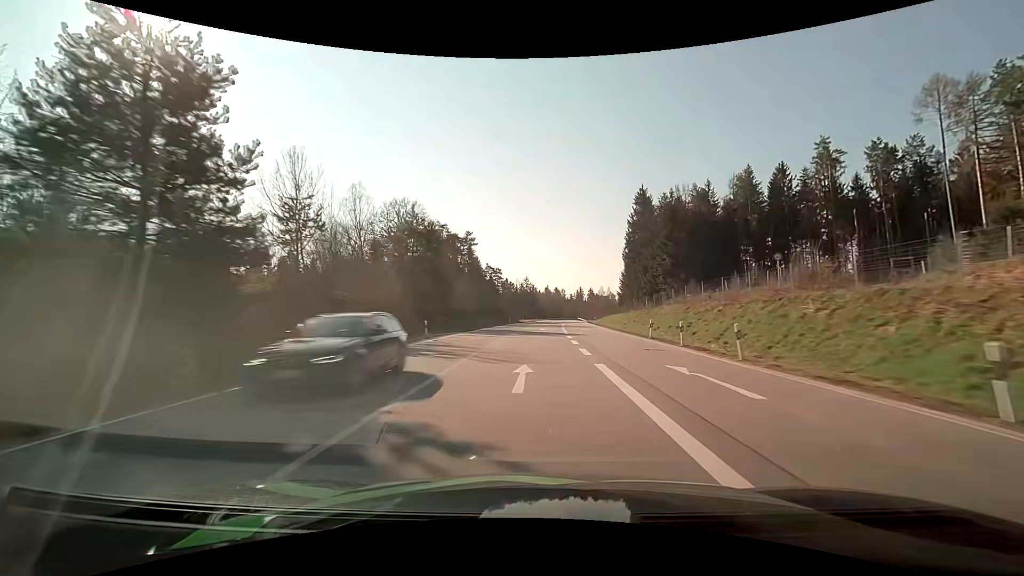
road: primary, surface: asphalt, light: Day
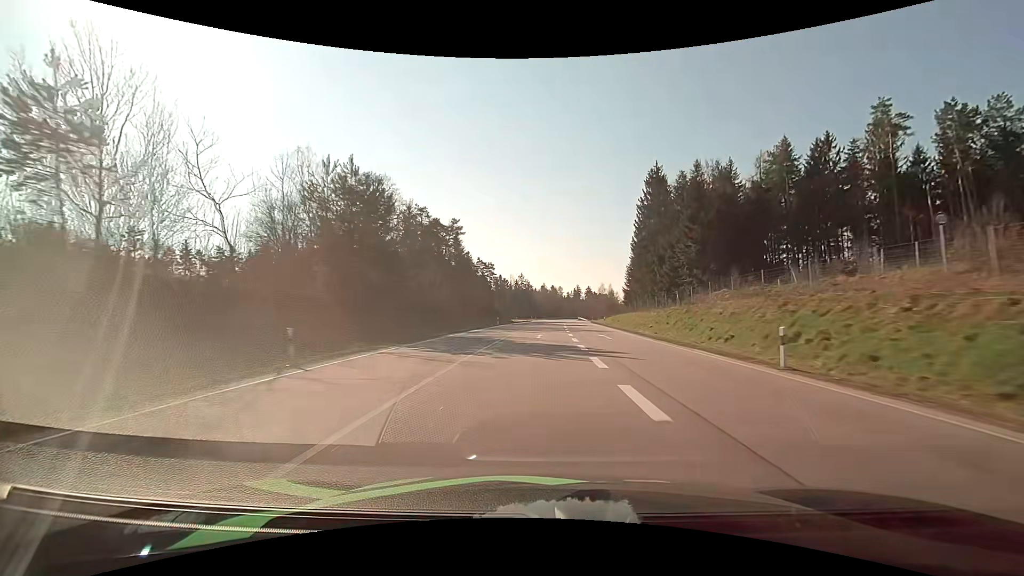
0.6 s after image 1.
(+0.1, +16.0) m; +1°
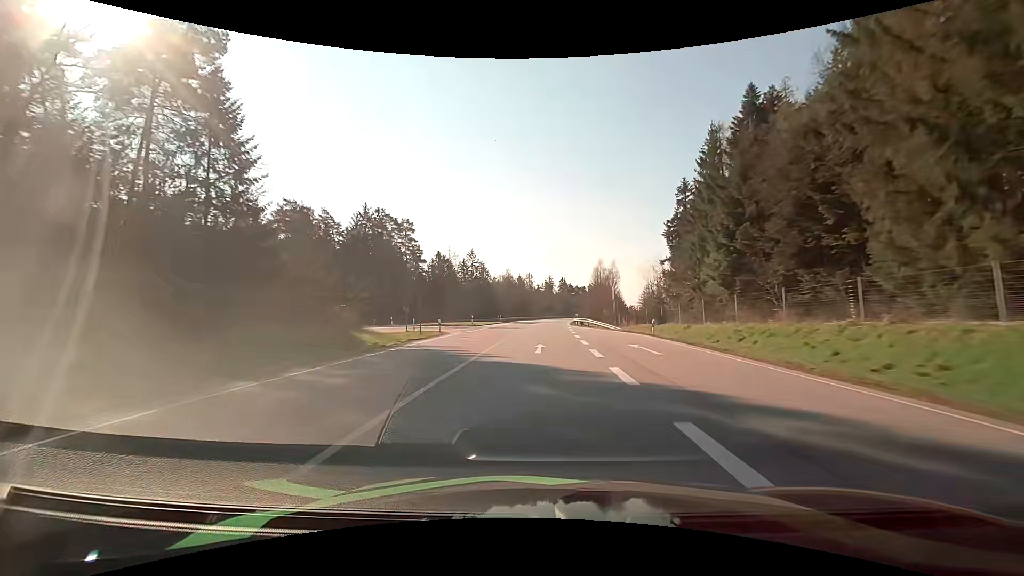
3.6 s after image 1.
(+2.3, +81.3) m; +3°
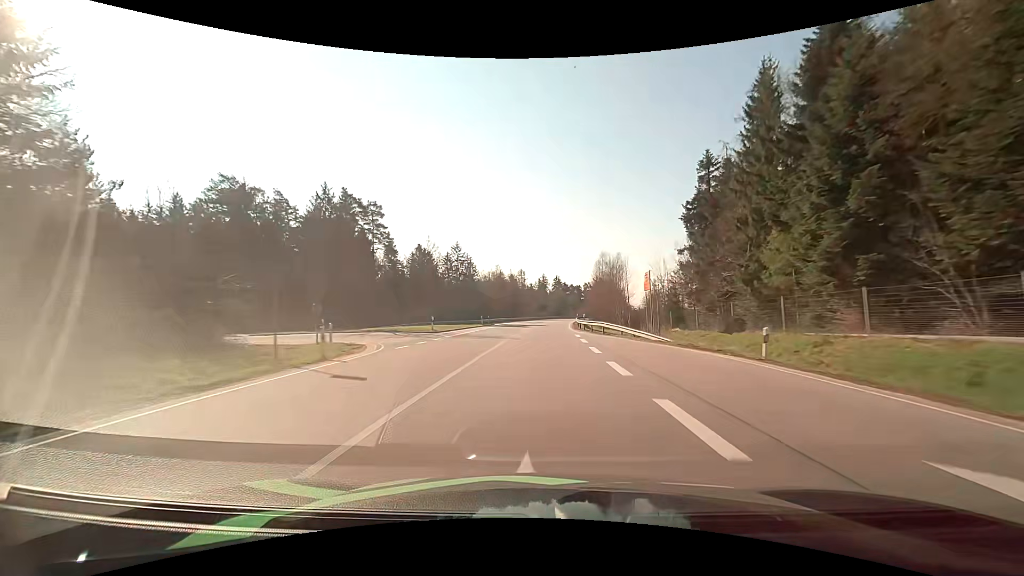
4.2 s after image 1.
(+0.1, +16.5) m; +1°
